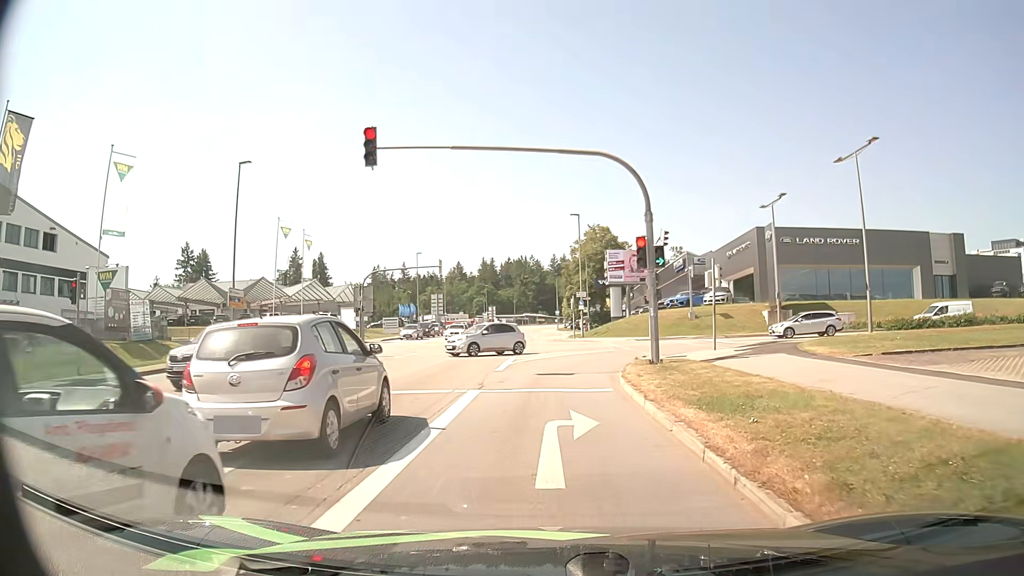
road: tertiary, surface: asphalt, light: Day
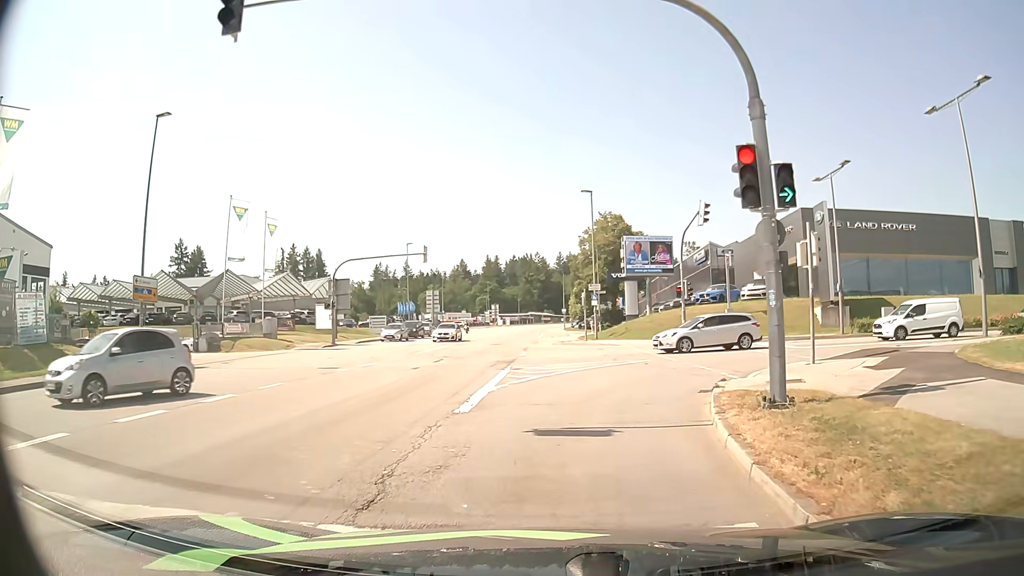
(0.0, +9.5) m; 0°
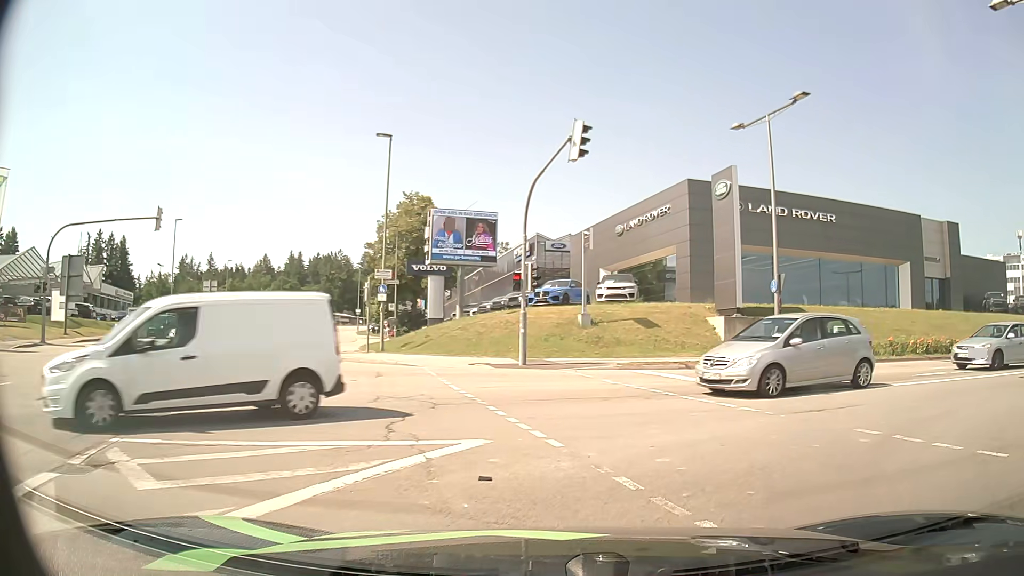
(+1.1, +14.5) m; +16°
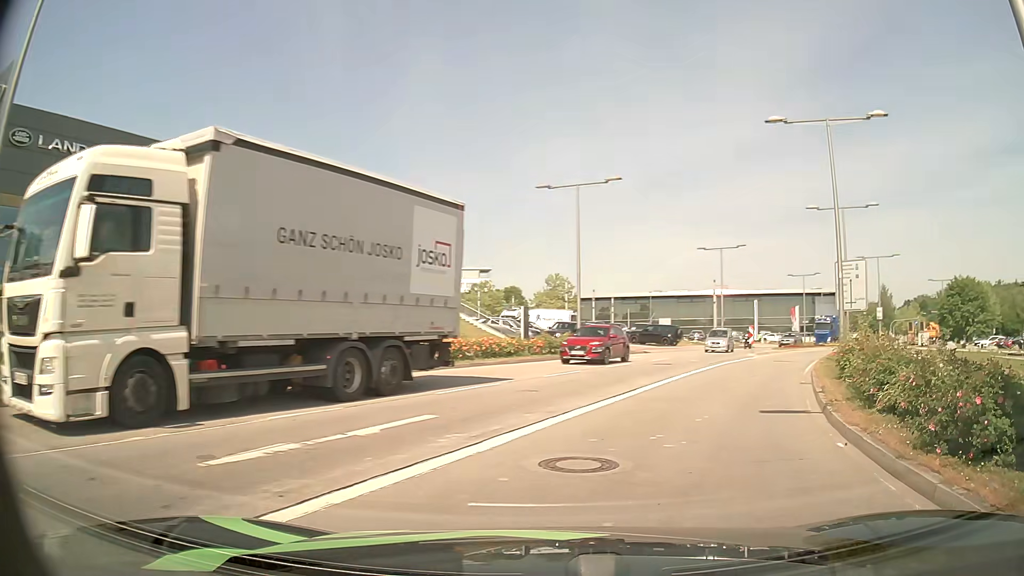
(+5.6, +11.1) m; +56°
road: secondary
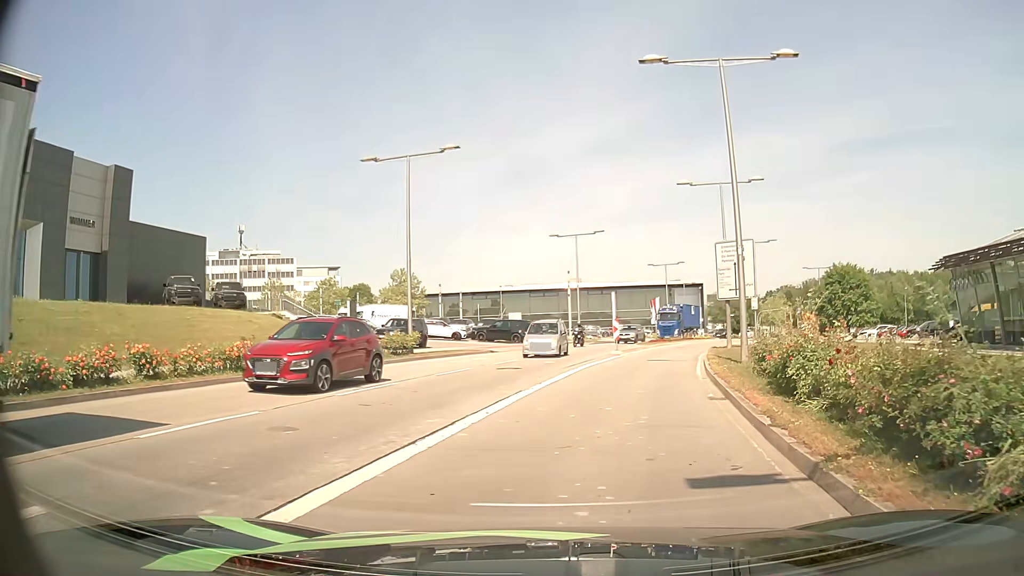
(+0.8, +5.6) m; +13°
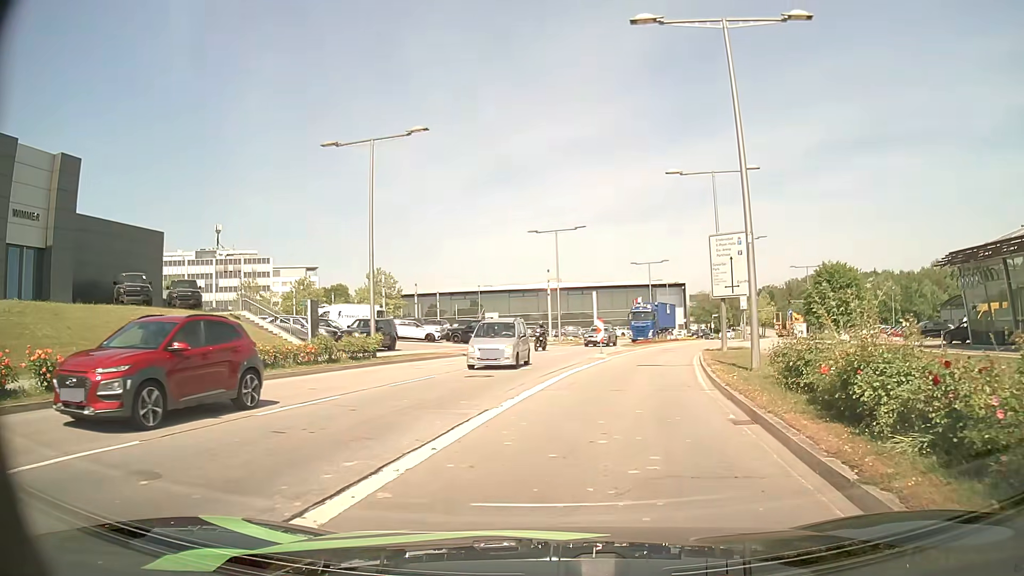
(0.0, +3.0) m; 0°
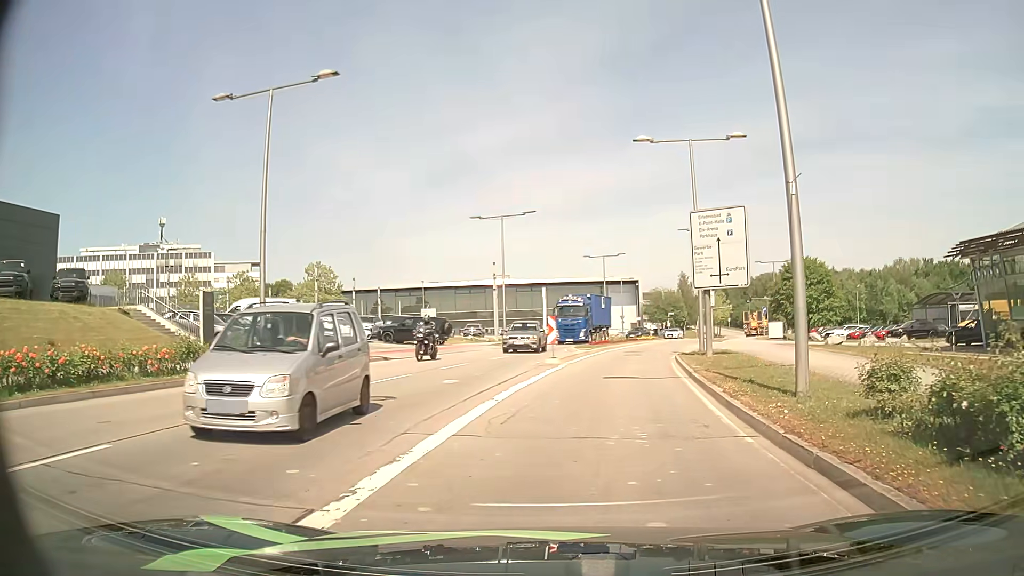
(+0.4, +6.1) m; +5°
